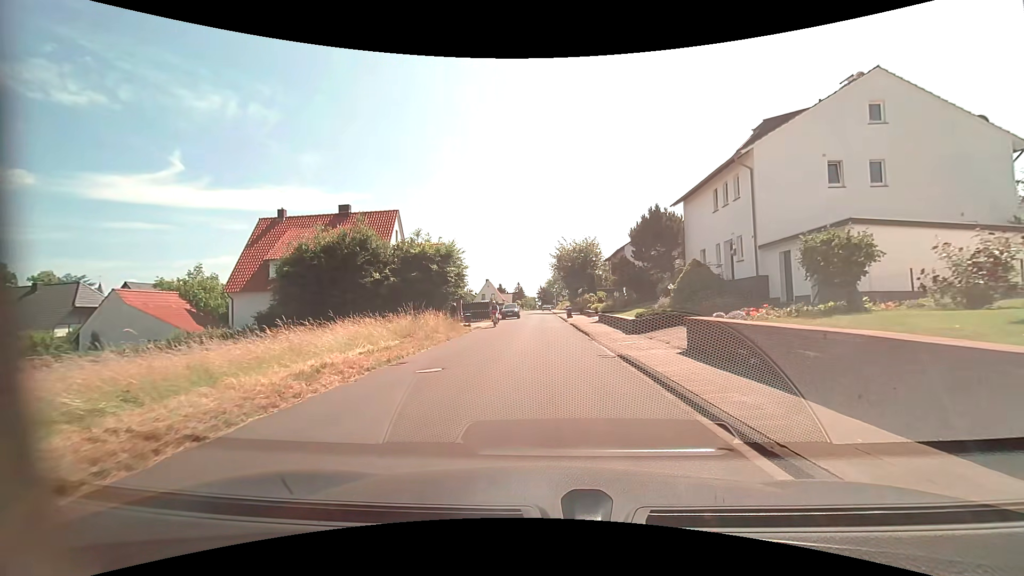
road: residential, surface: asphalt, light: Day
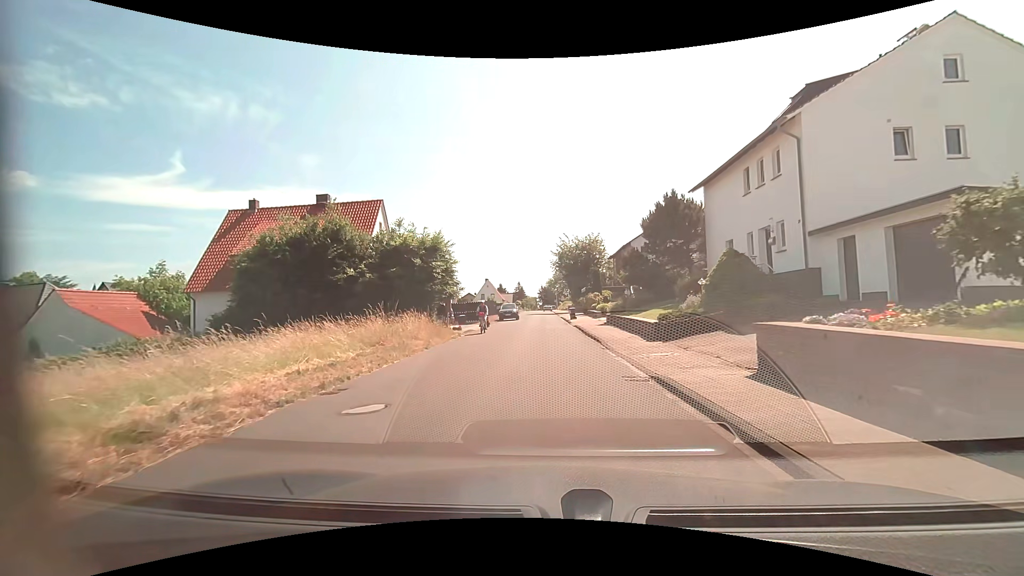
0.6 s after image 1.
(0.0, +4.0) m; 0°
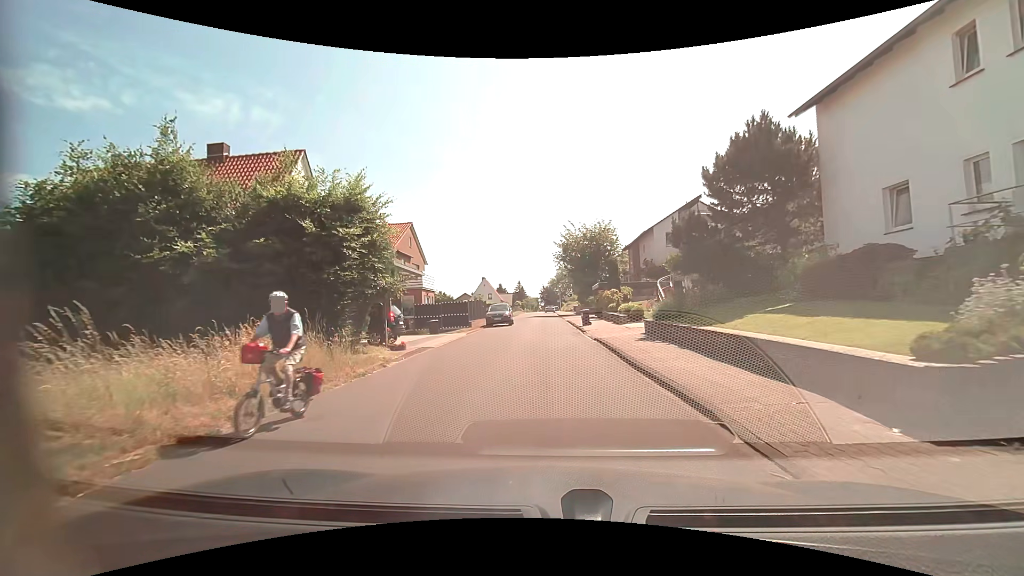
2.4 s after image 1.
(-0.1, +11.6) m; 0°
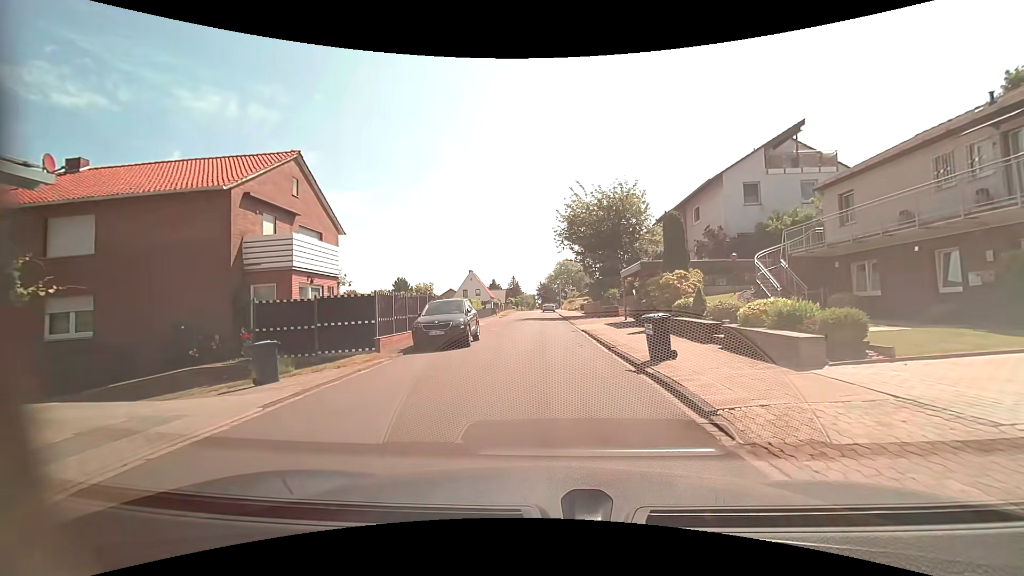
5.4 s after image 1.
(-0.1, +19.2) m; +1°
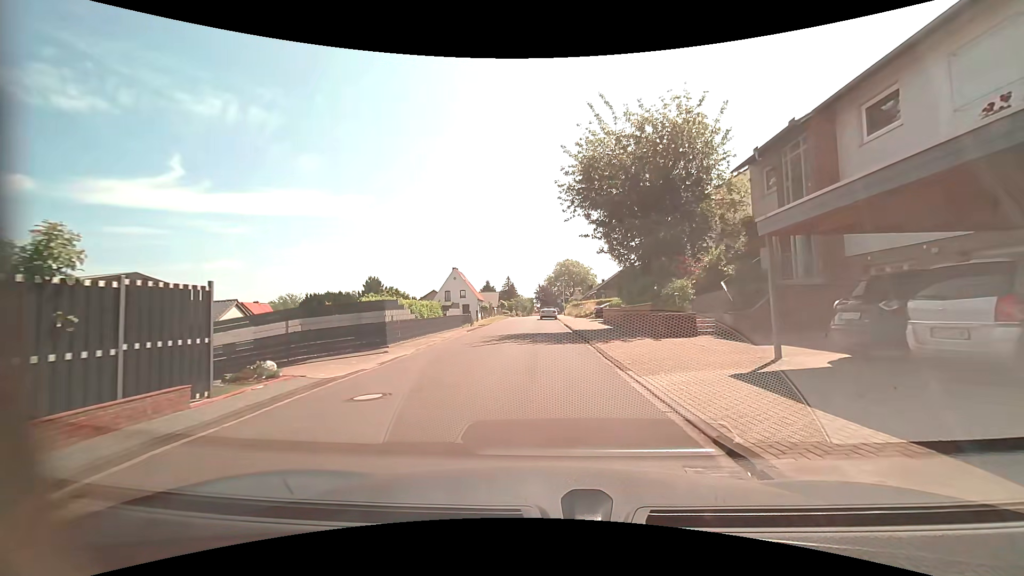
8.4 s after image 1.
(-0.1, +19.1) m; 0°
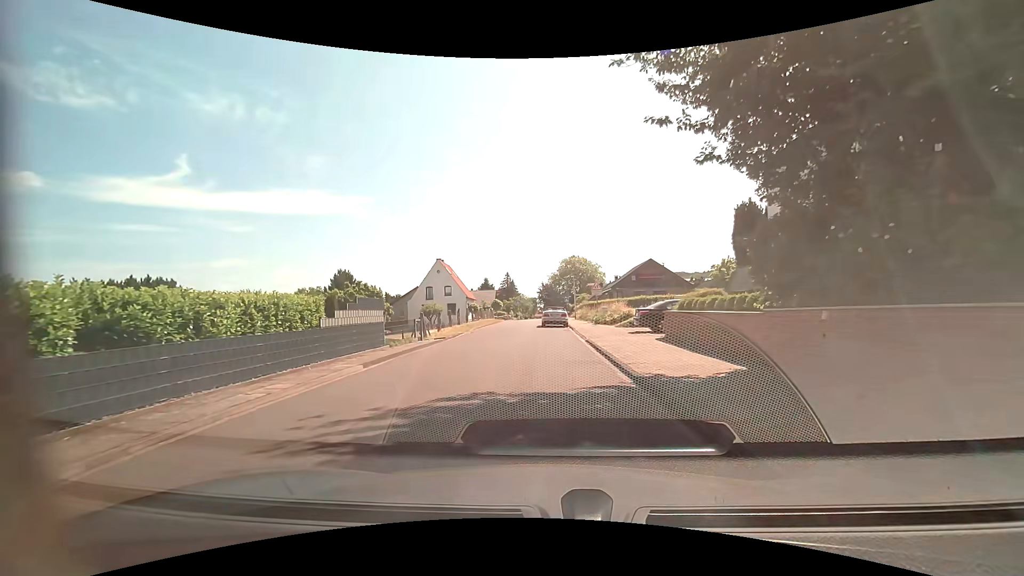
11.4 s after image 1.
(-0.1, +17.3) m; -1°
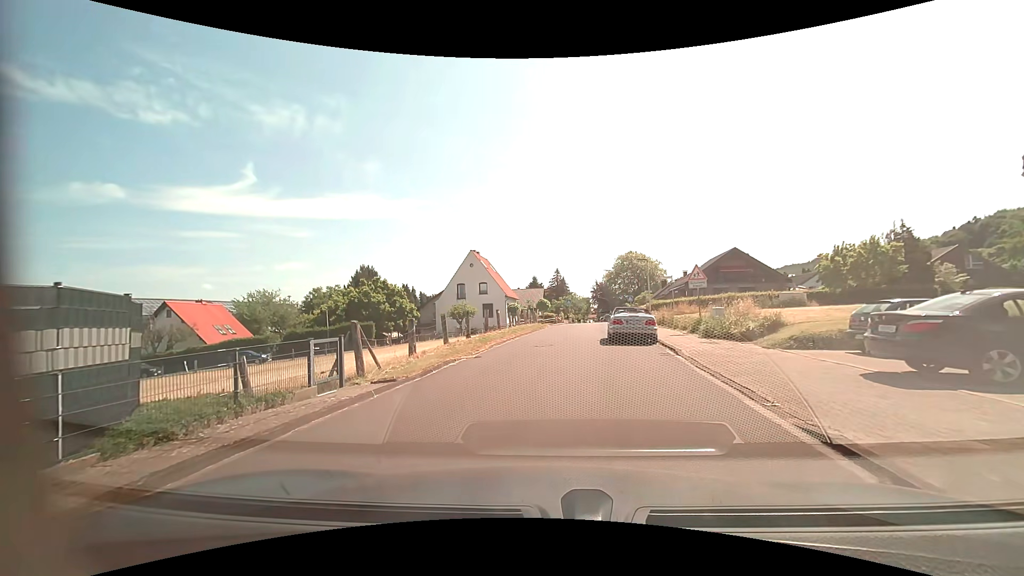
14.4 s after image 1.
(-0.4, +13.6) m; -5°
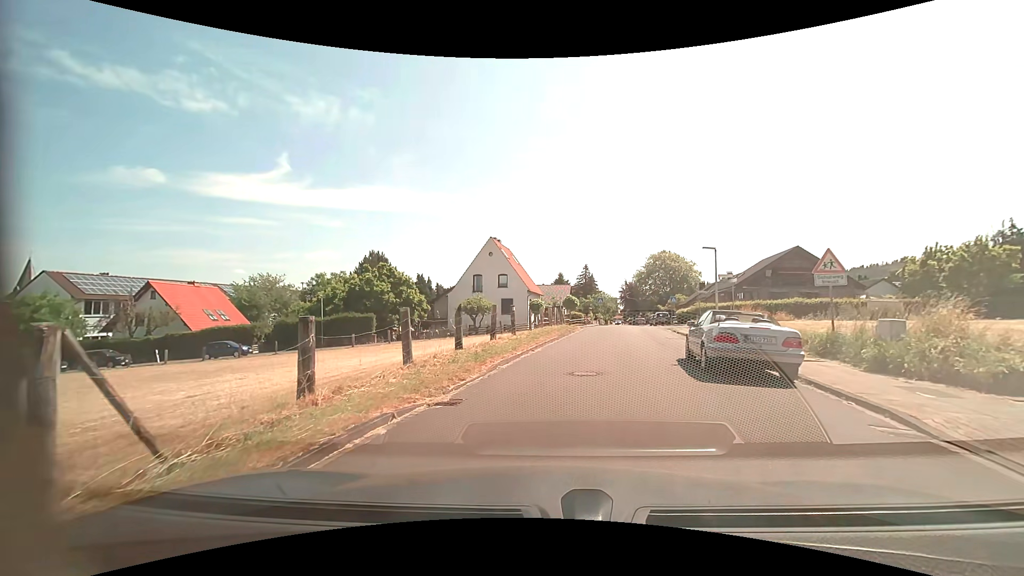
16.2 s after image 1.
(-0.4, +8.0) m; -4°
(0, +10) (+2, +20) (+5, +29) (+7, +39) (+9, +49) (+11, +59) (+12, +69) (+14, +78) (+15, +88) (+17, +98) m
